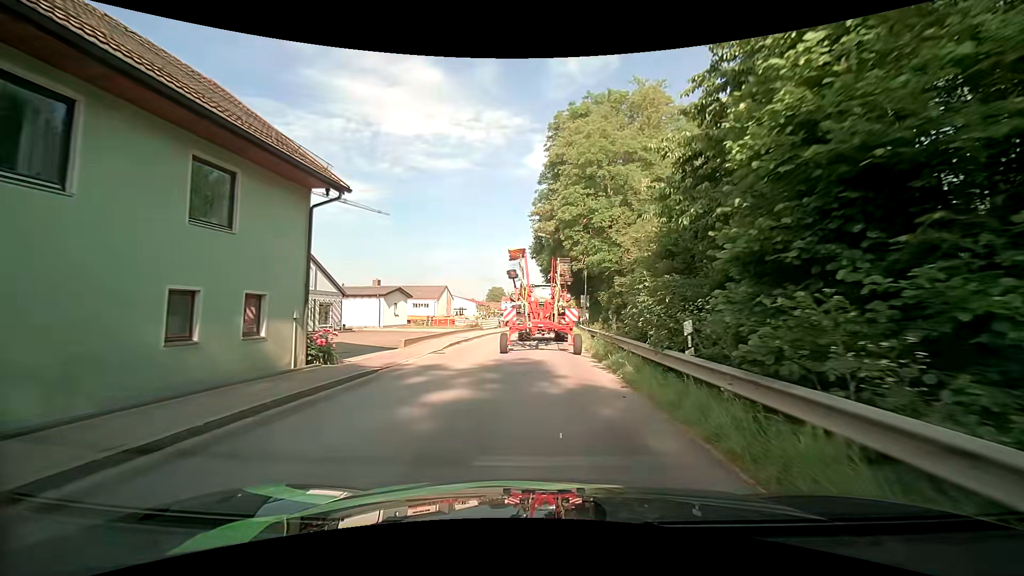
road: secondary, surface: asphalt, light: Day
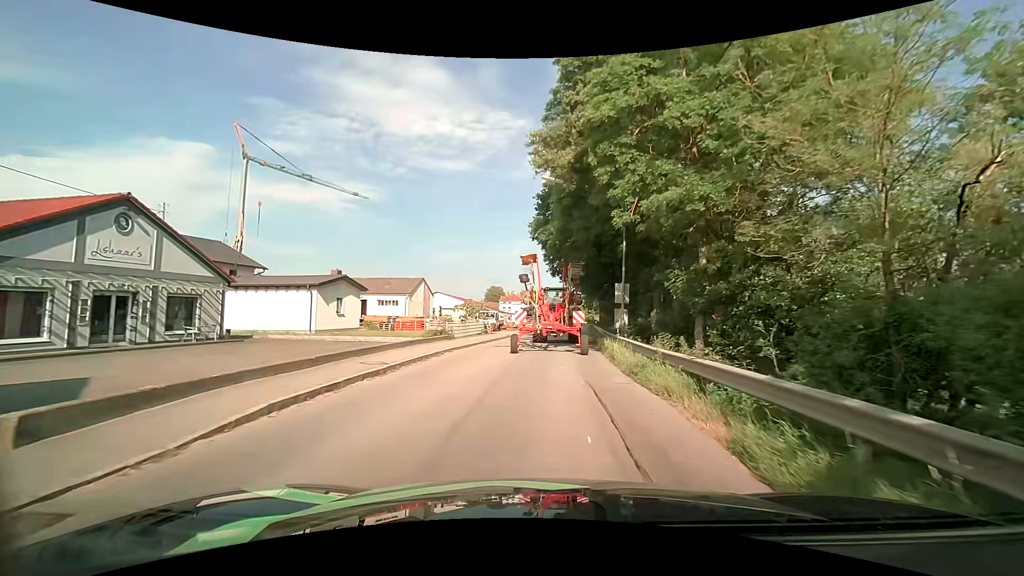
(-0.2, +15.9) m; 0°
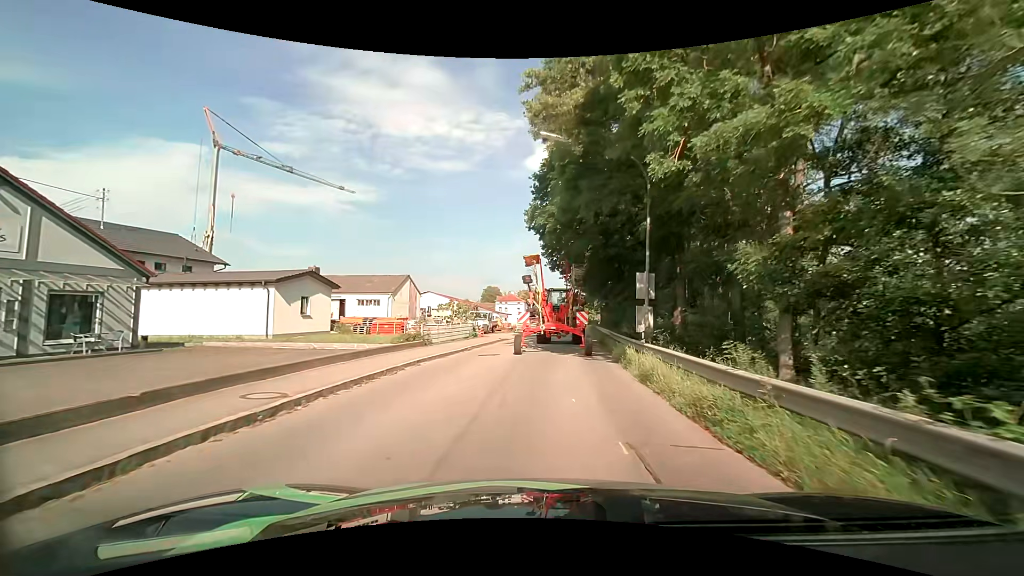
(0.0, +5.3) m; -1°
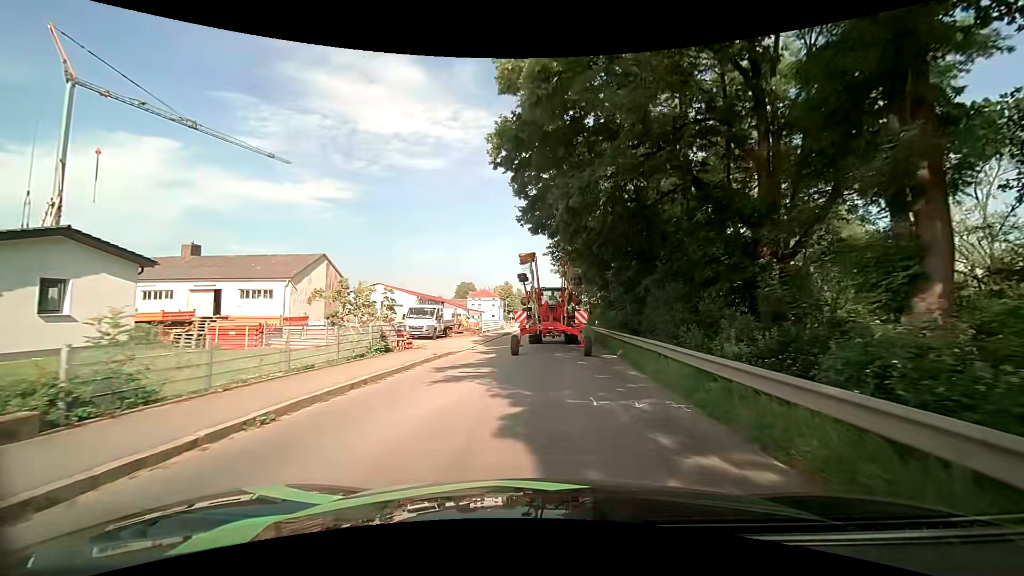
(+0.5, +15.6) m; +4°
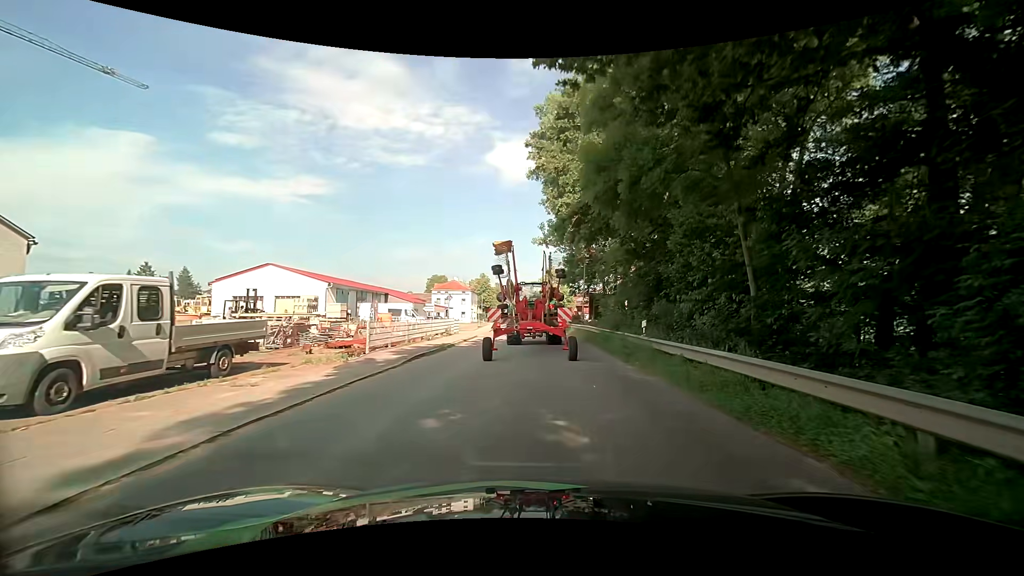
(+0.4, +23.3) m; +1°
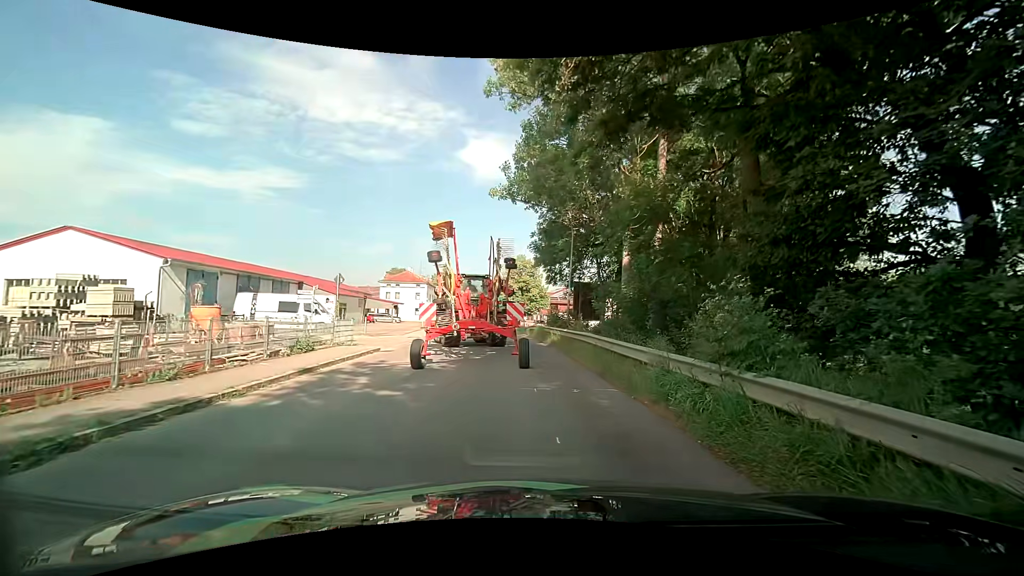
(+0.6, +15.4) m; +3°
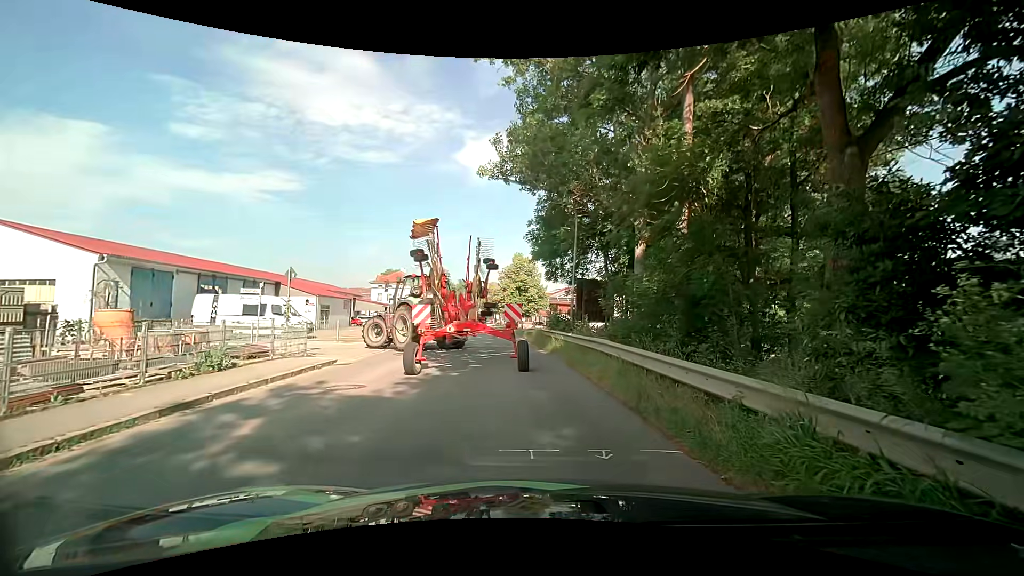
(+0.1, +3.9) m; -1°
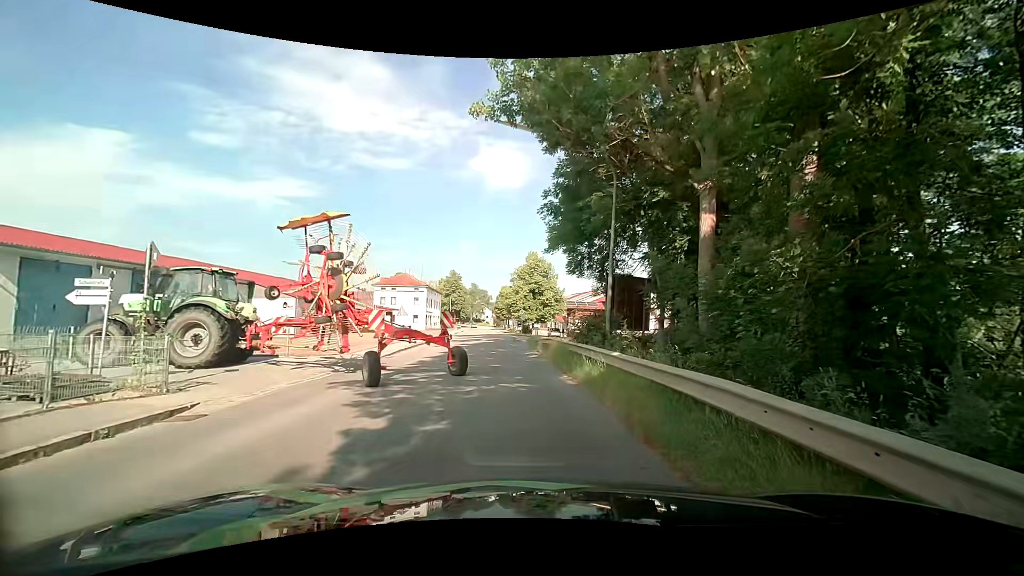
(0.0, +7.1) m; -1°
(0, +10) (-1, +20) (-2, +30) (-2, +40) (-3, +50) (-4, +60) (-5, +70) (-6, +80) (-7, +90) (-8, +100) m
